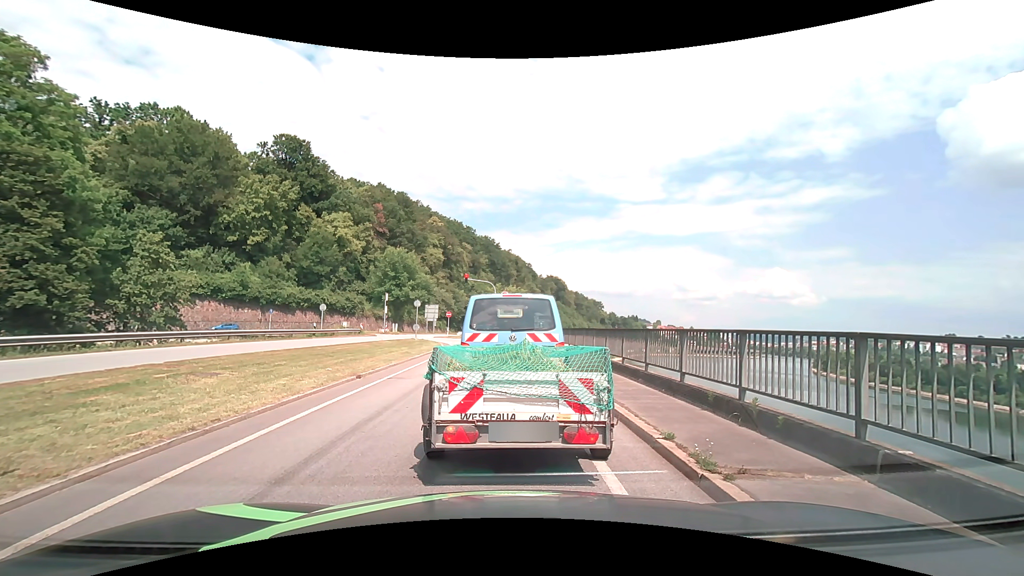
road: primary_link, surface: asphalt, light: Day
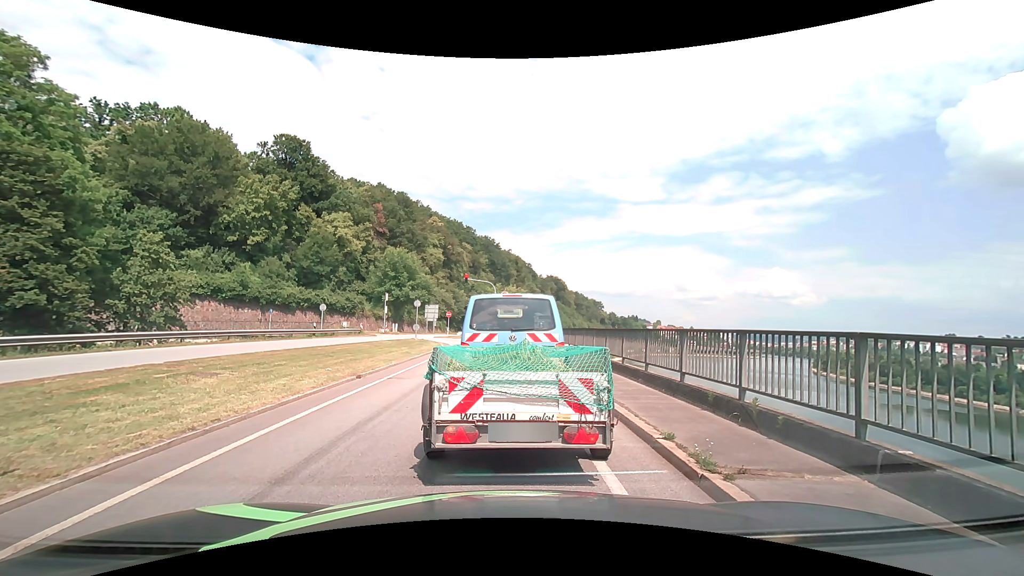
(0.0, 0.0) m; 0°
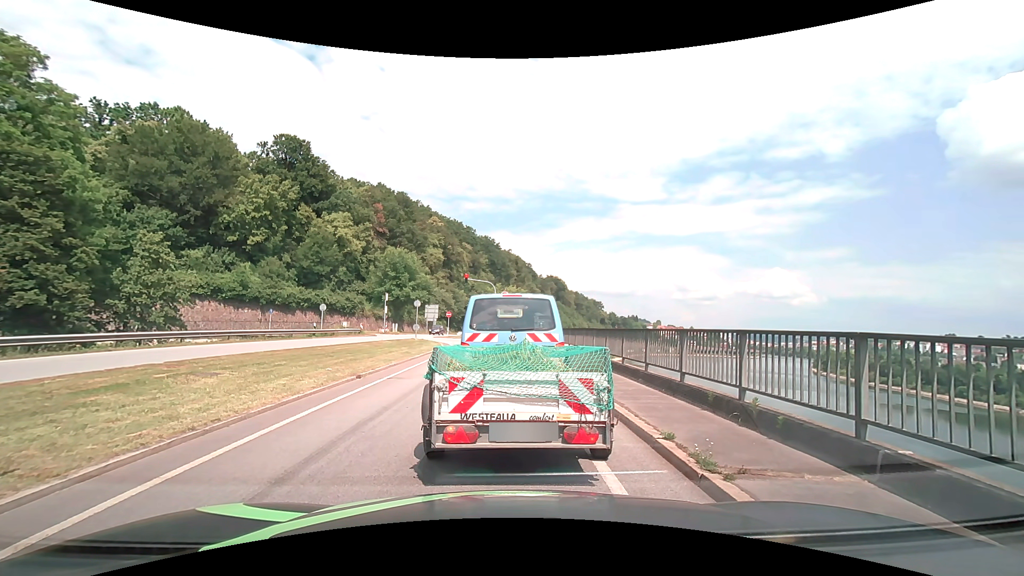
(0.0, 0.0) m; 0°
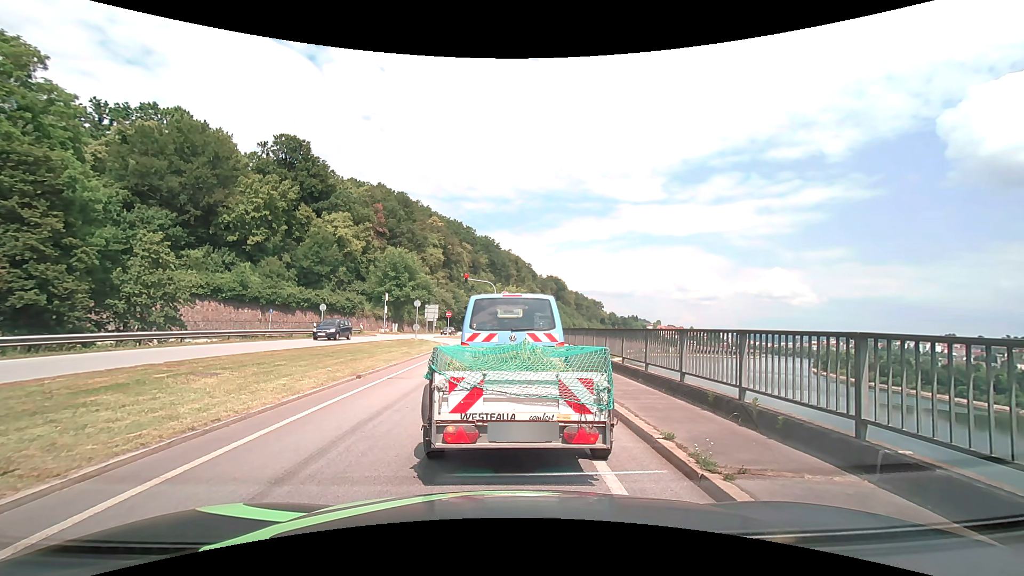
(0.0, 0.0) m; 0°
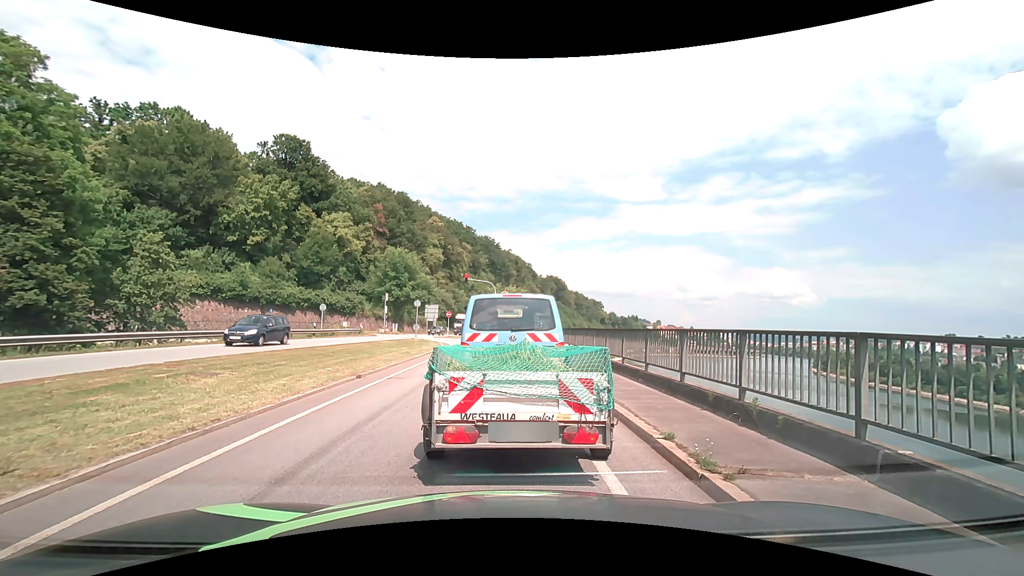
(0.0, 0.0) m; 0°
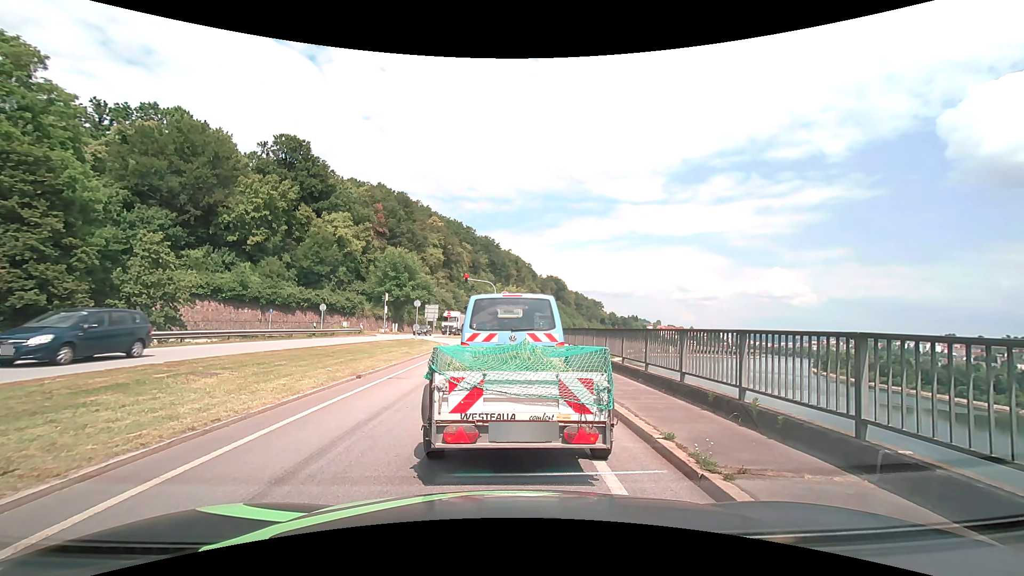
(0.0, 0.0) m; 0°
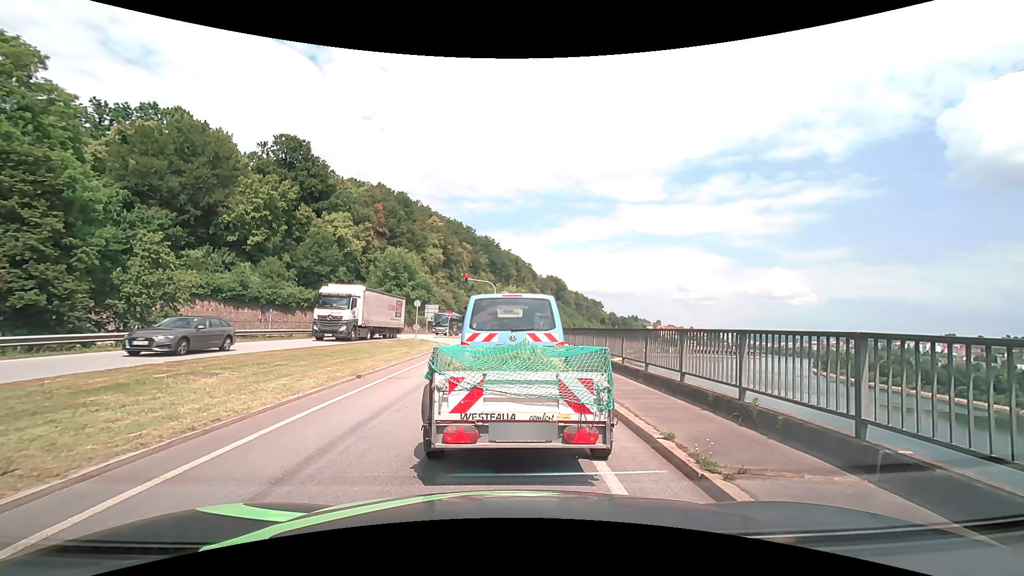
(0.0, 0.0) m; 0°
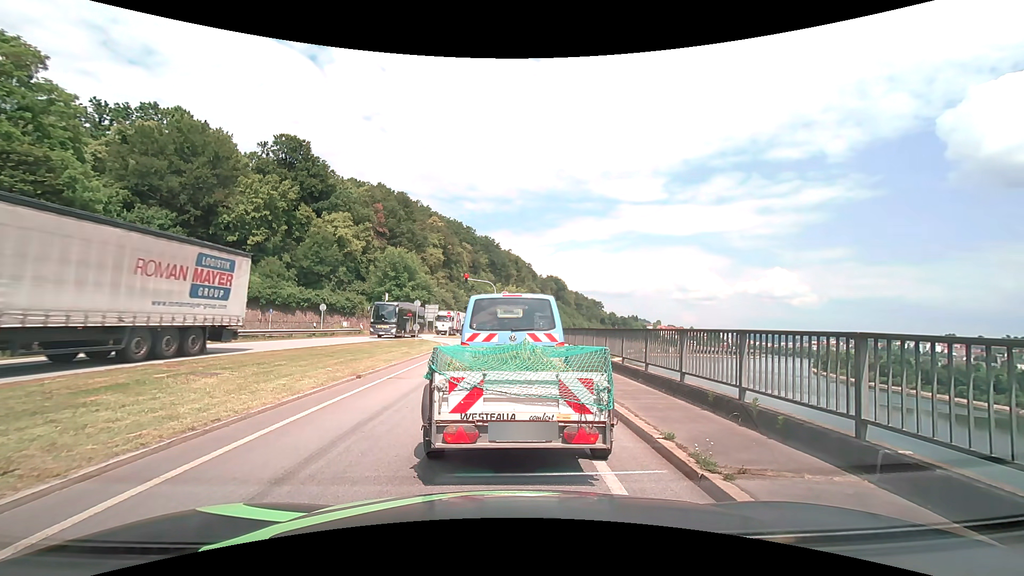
(0.0, 0.0) m; 0°
